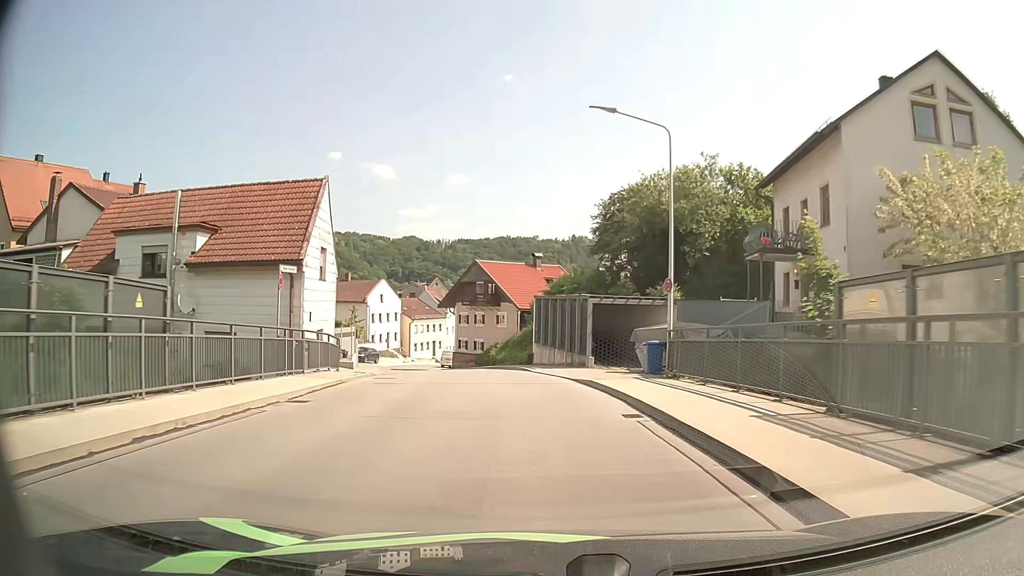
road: tertiary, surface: asphalt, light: Day
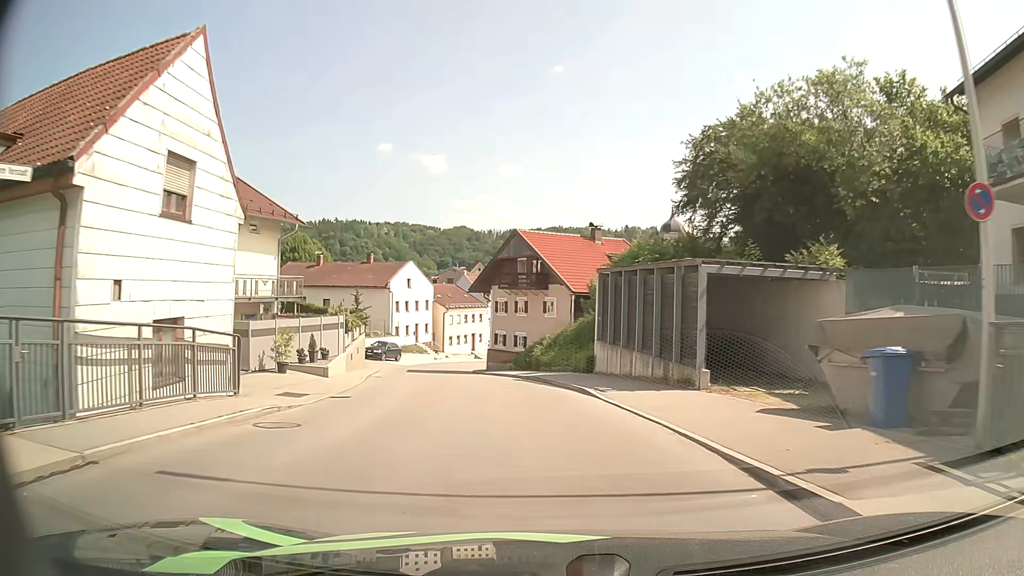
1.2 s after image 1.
(-0.5, +12.8) m; -4°
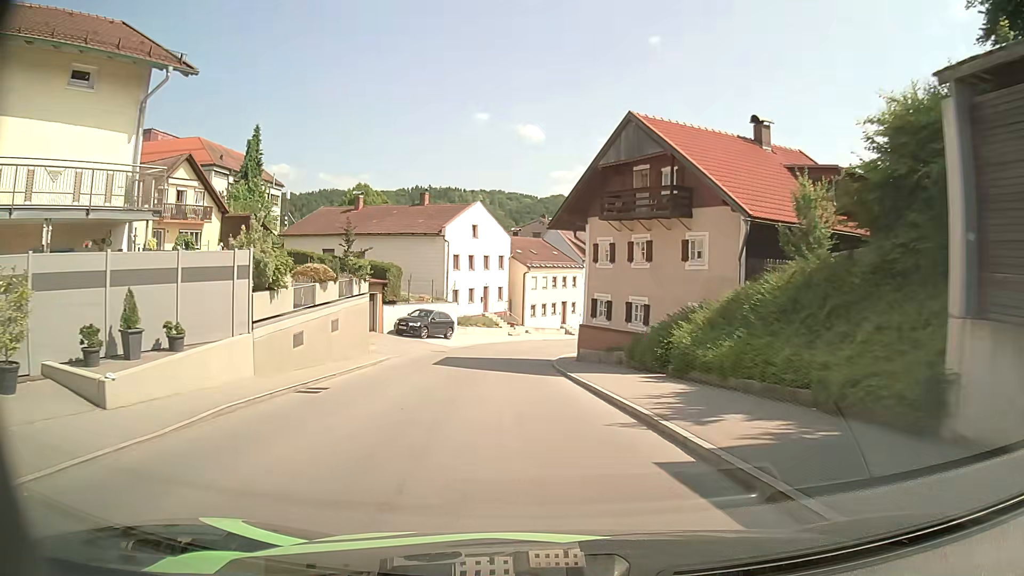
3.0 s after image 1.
(-1.2, +18.6) m; -8°
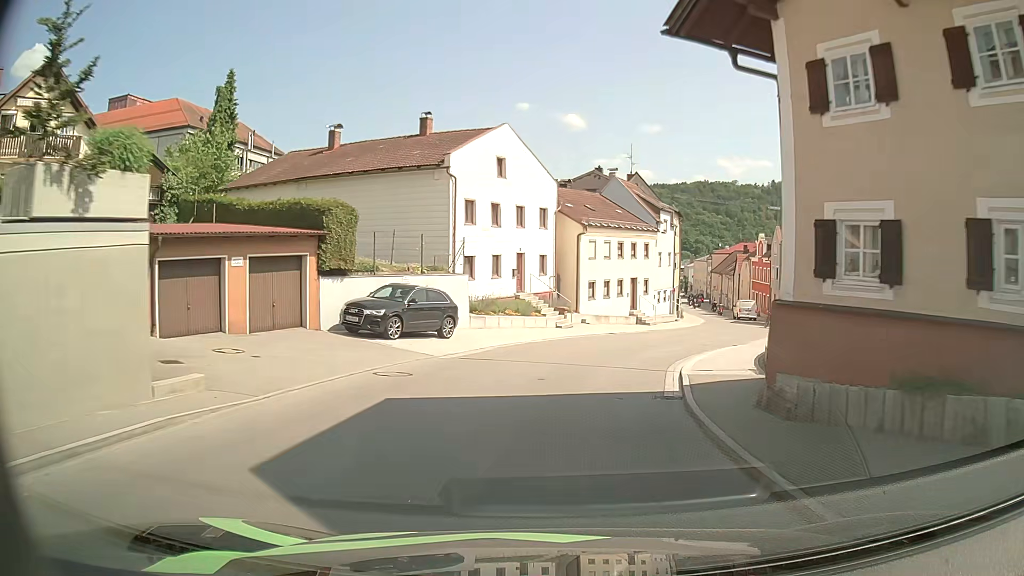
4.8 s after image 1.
(-1.1, +18.2) m; -4°
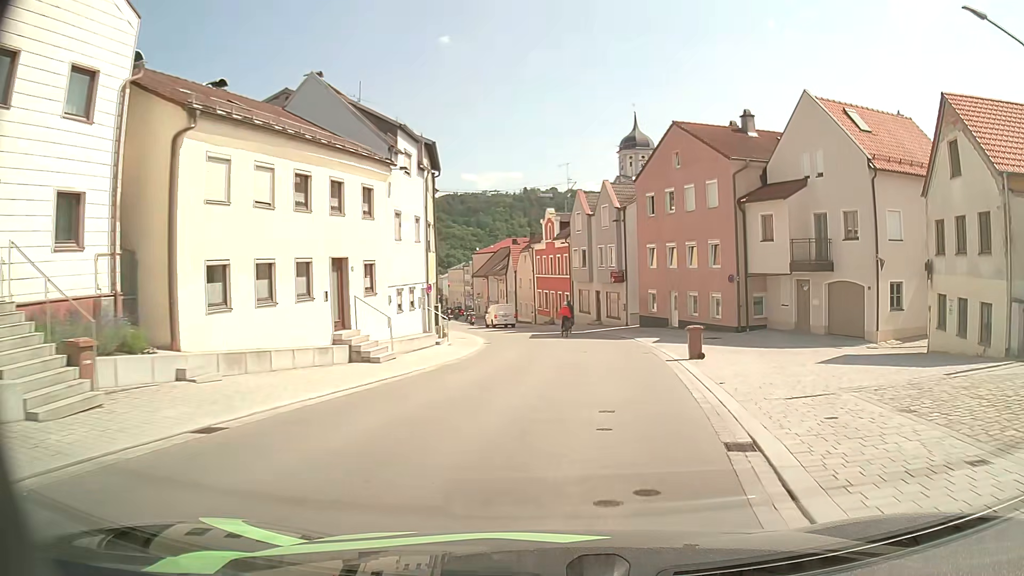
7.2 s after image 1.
(+3.4, +24.3) m; +20°
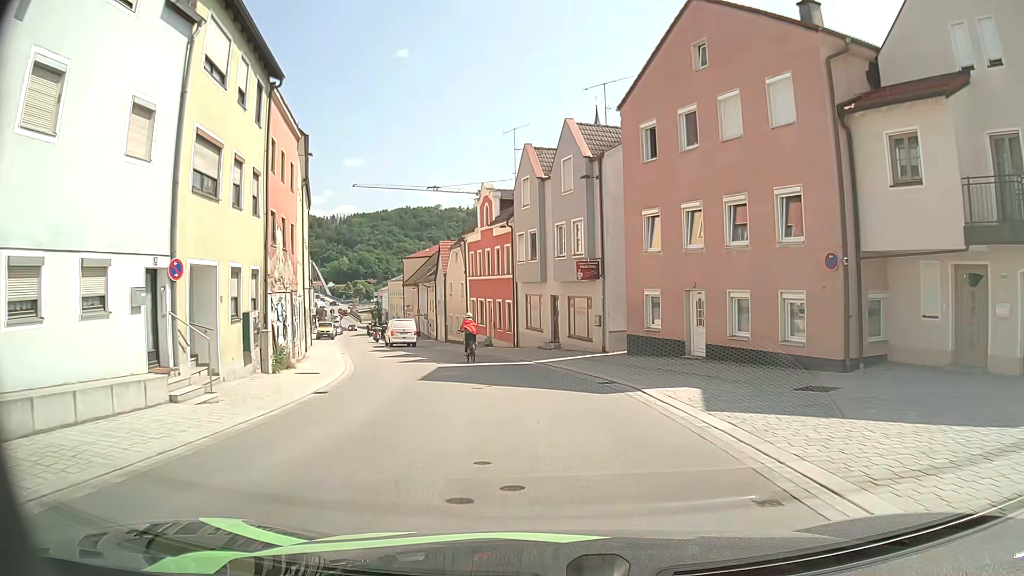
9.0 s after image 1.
(+1.1, +16.8) m; +5°
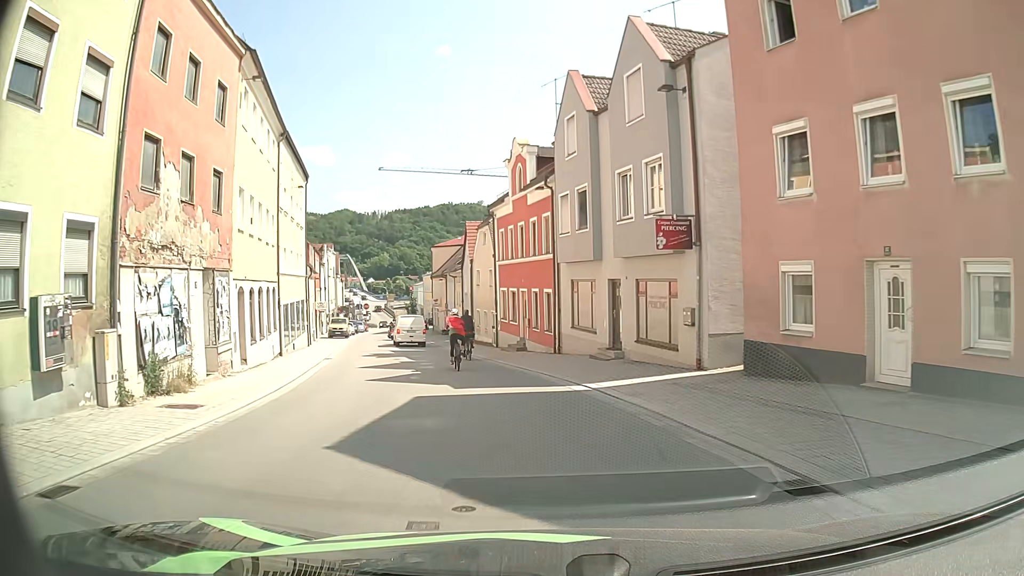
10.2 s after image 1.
(-0.2, +9.6) m; -4°
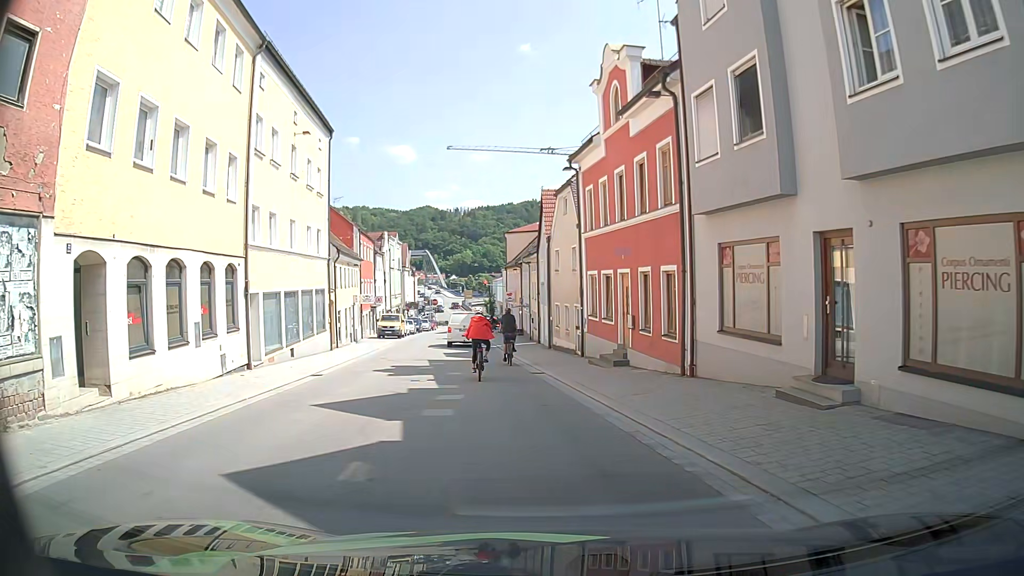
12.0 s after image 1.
(-0.6, +10.8) m; -7°
